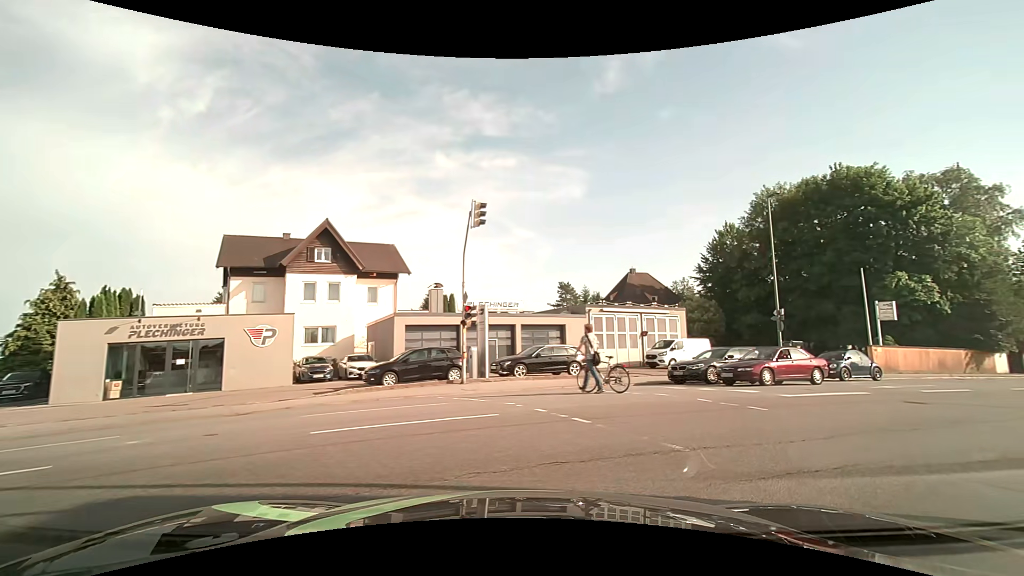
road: residential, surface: asphalt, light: Day
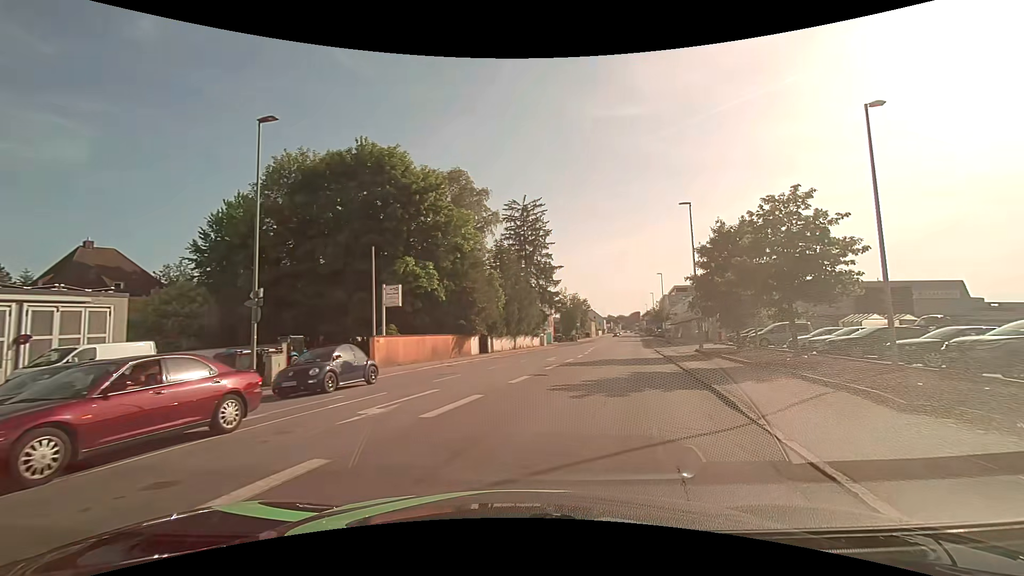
(+5.7, +10.0) m; +50°
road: tertiary
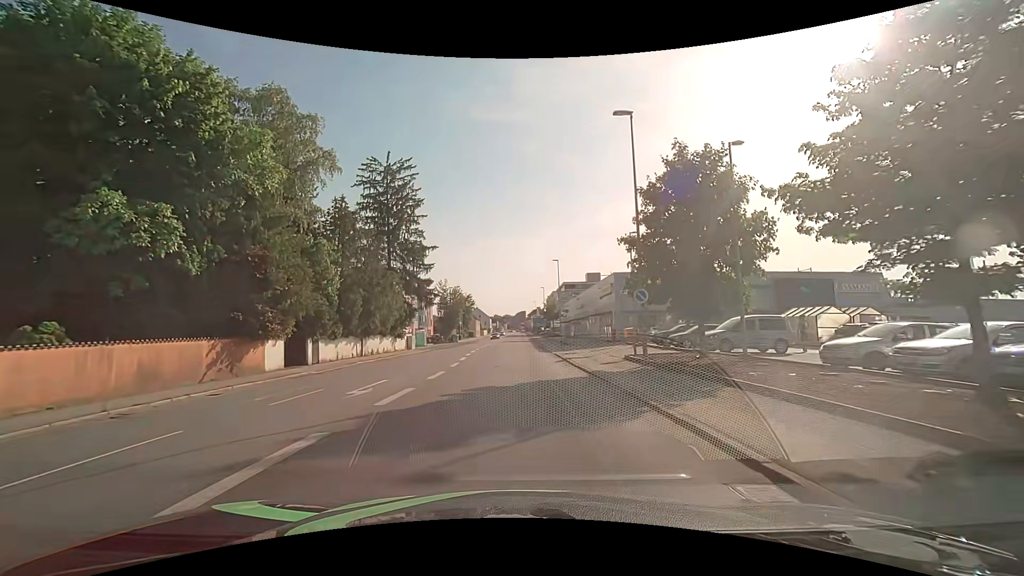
(+2.9, +15.9) m; +15°
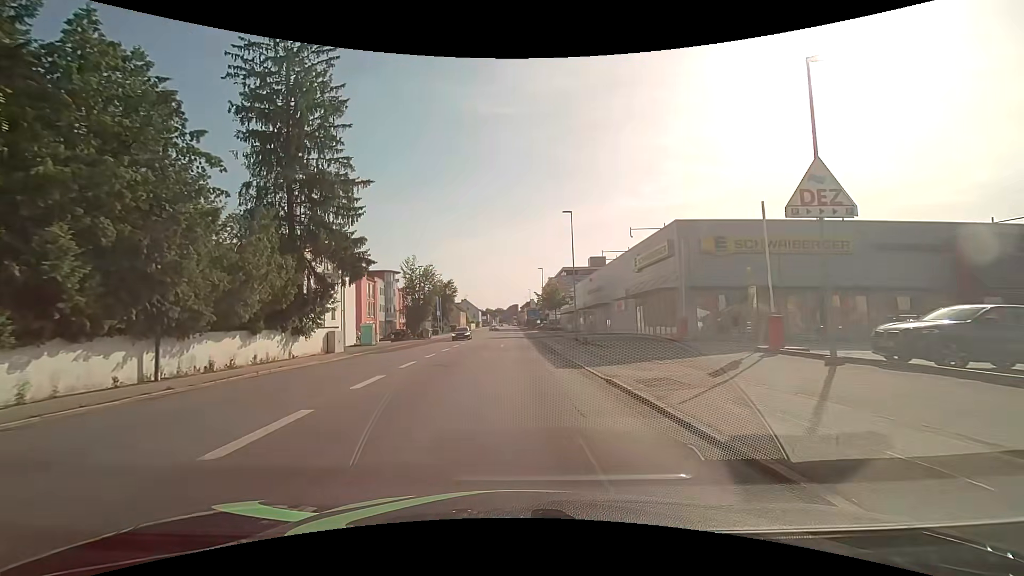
(+0.1, +22.7) m; +1°
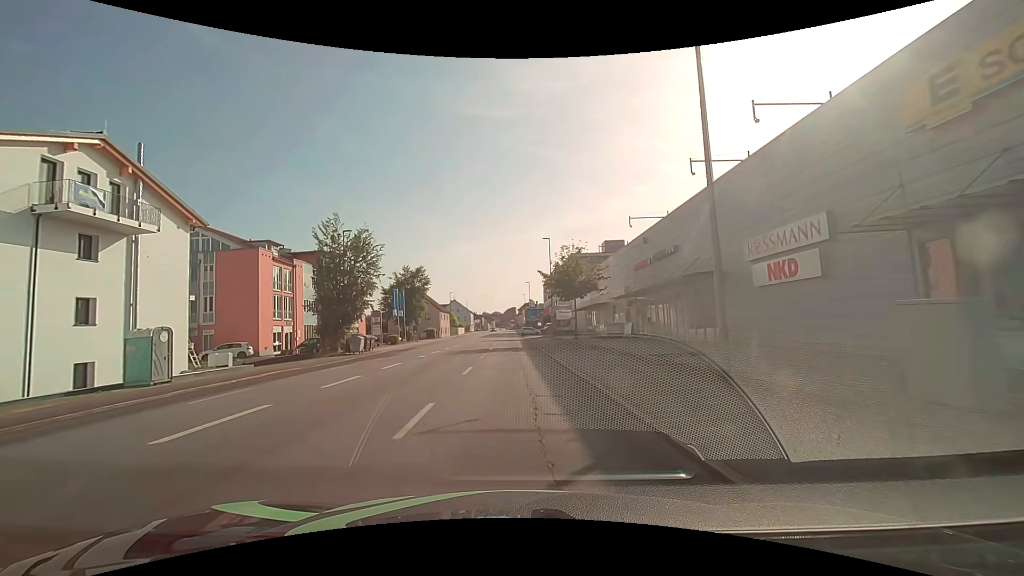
(+0.1, +28.7) m; 0°
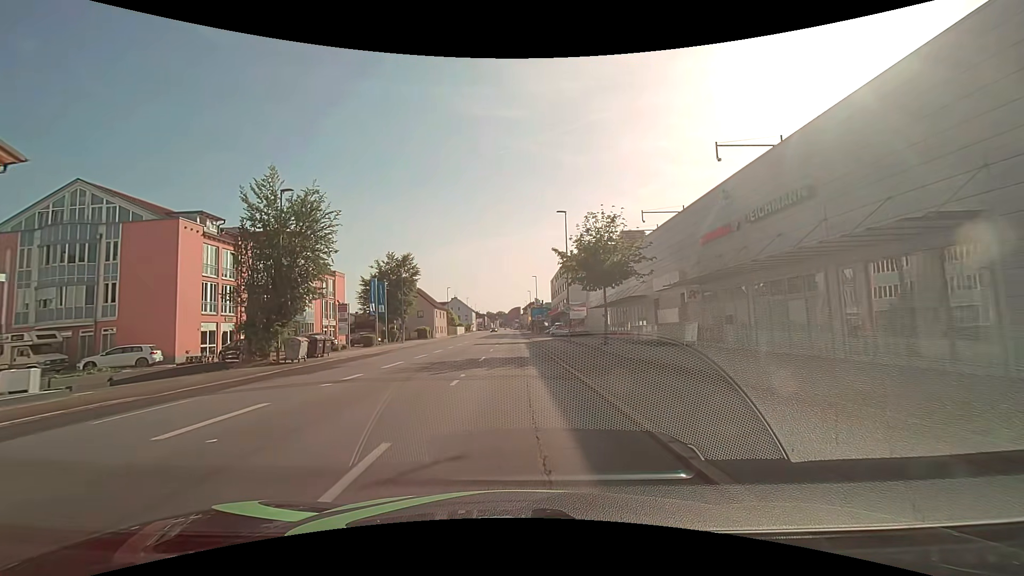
(-0.1, +12.1) m; -1°
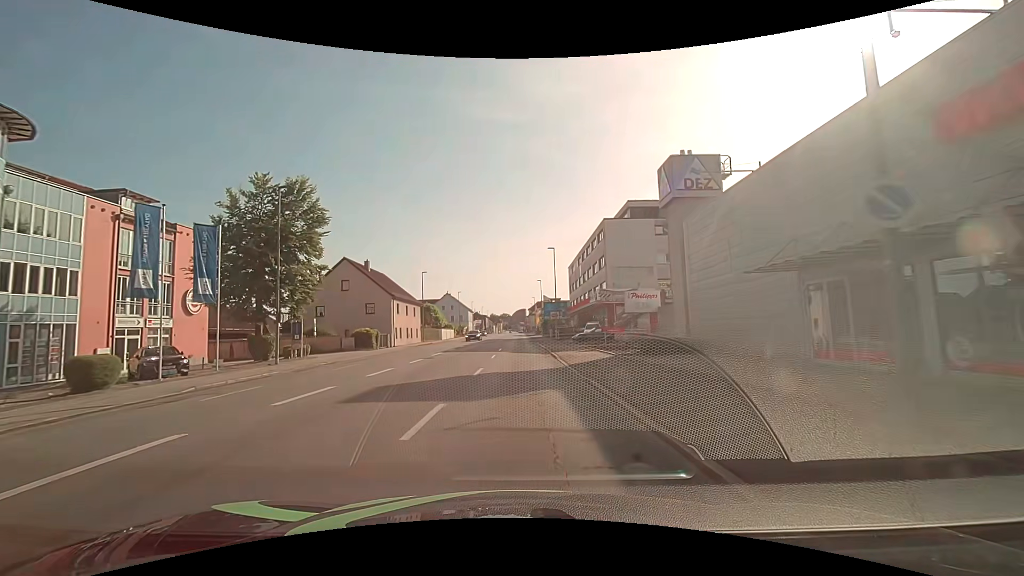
(-0.3, +33.3) m; -1°
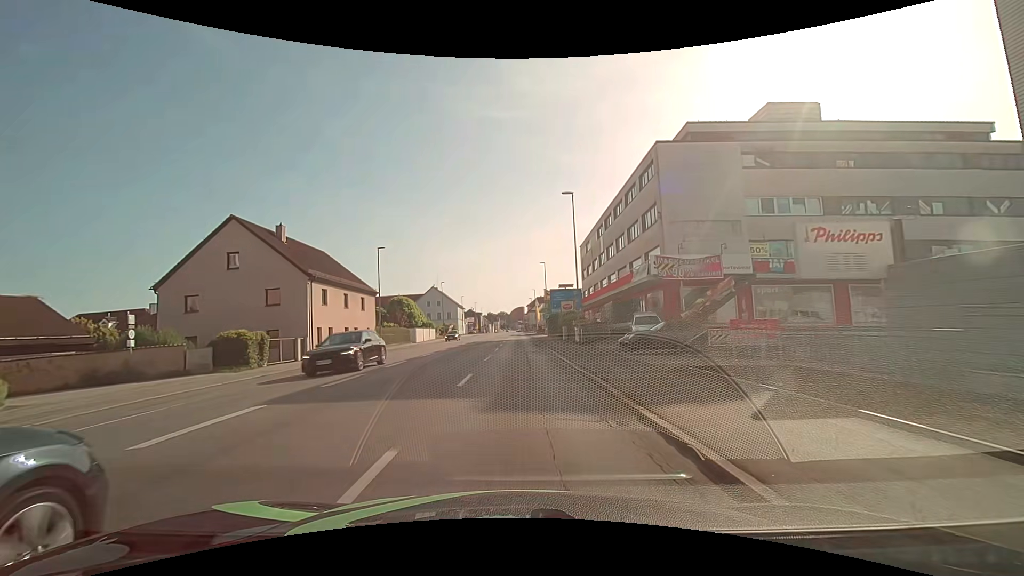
(0.0, +21.7) m; 0°
(0, +10) (0, +20) (0, +30) (0, +40) (0, +50) (0, +60) (0, +70) (0, +80) (0, +90) (0, +100) m
